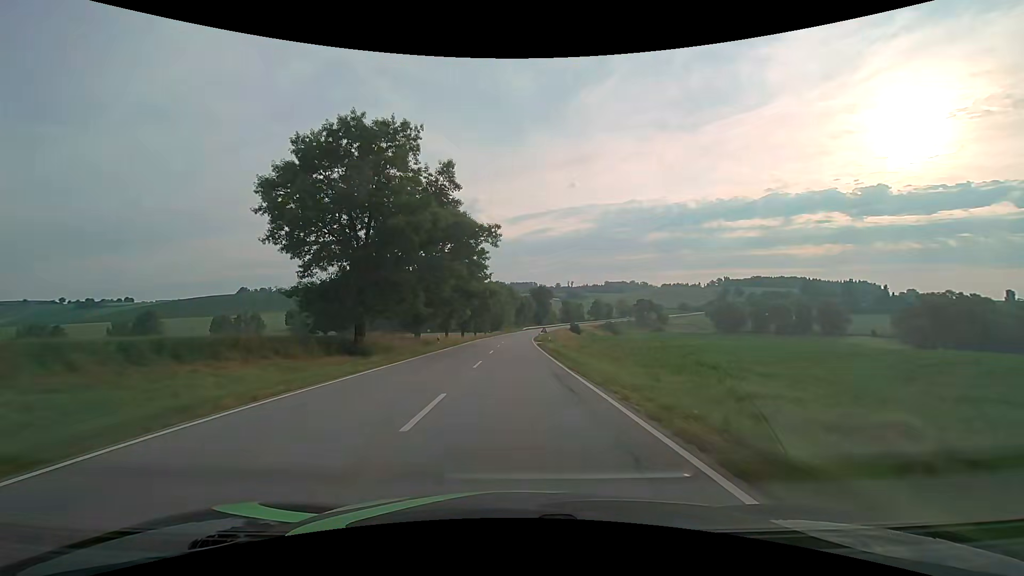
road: secondary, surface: asphalt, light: Day
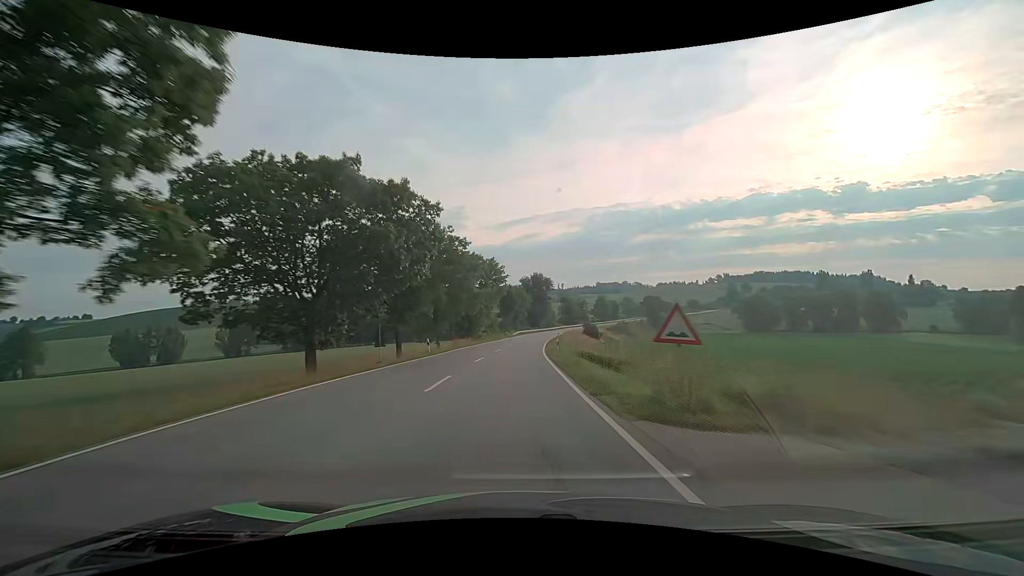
(+0.2, +56.0) m; +1°
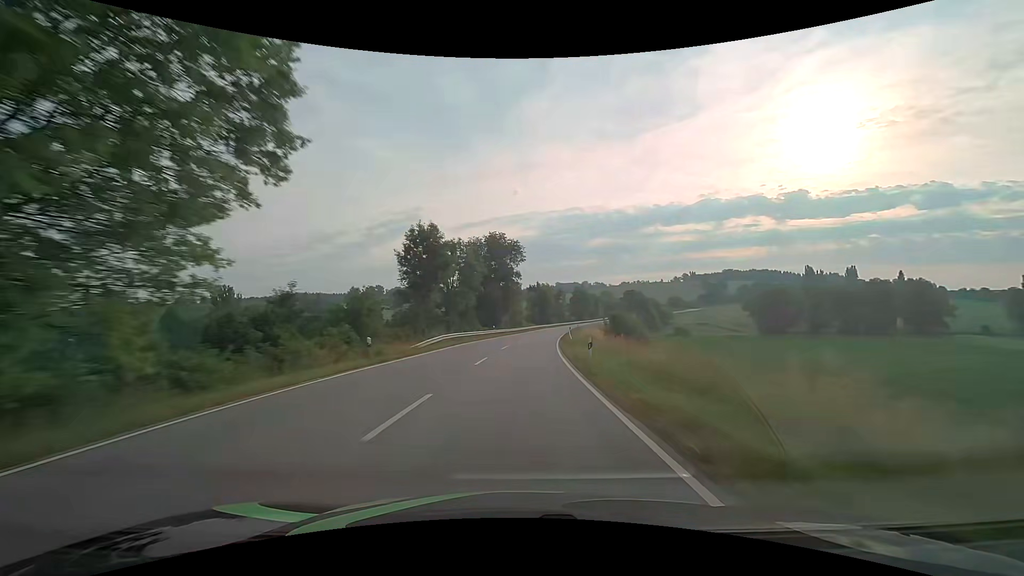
(+1.9, +65.9) m; +5°
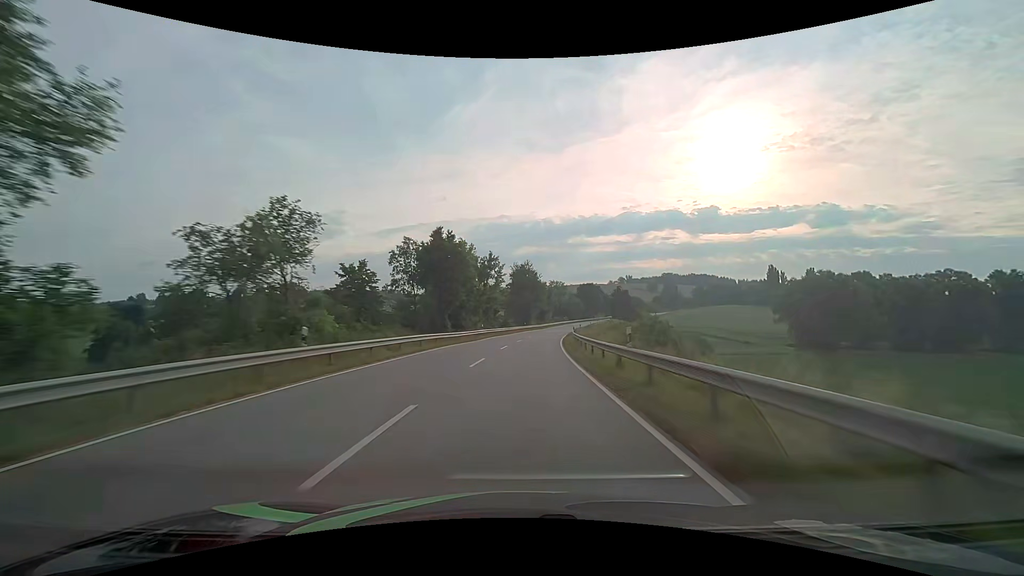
(+6.7, +85.1) m; +9°
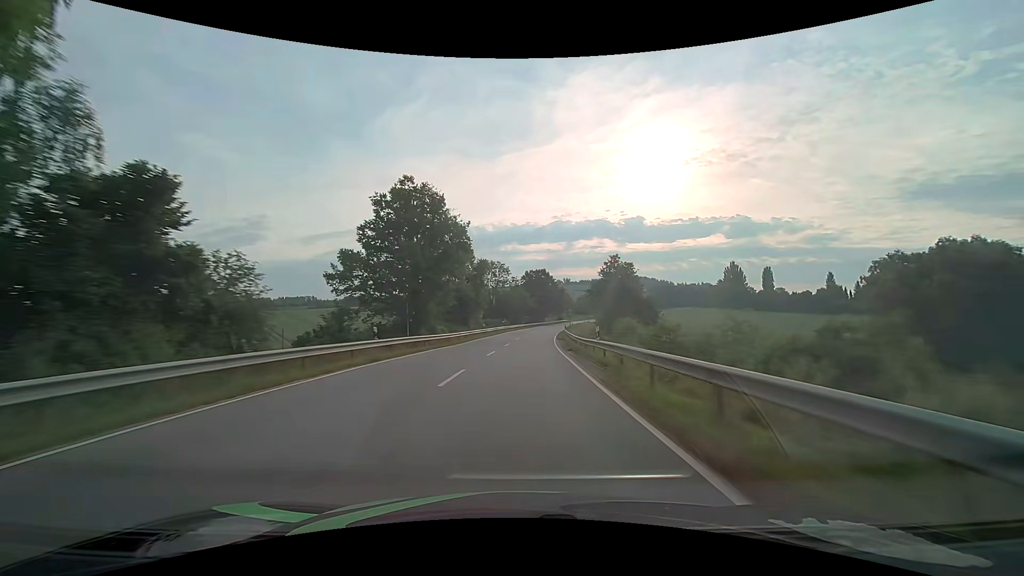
(+4.1, +64.5) m; +8°
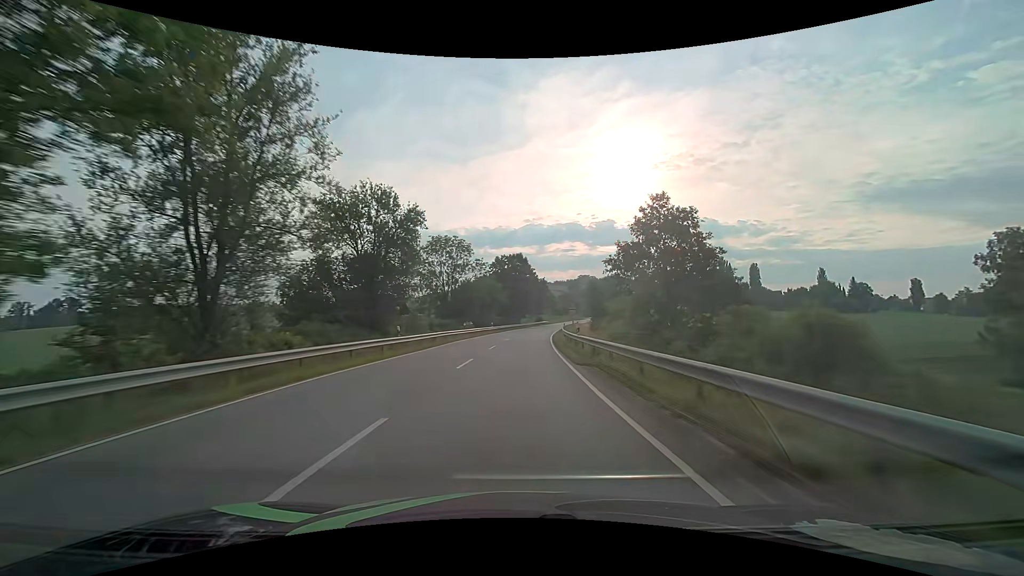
(+0.9, +31.3) m; +3°
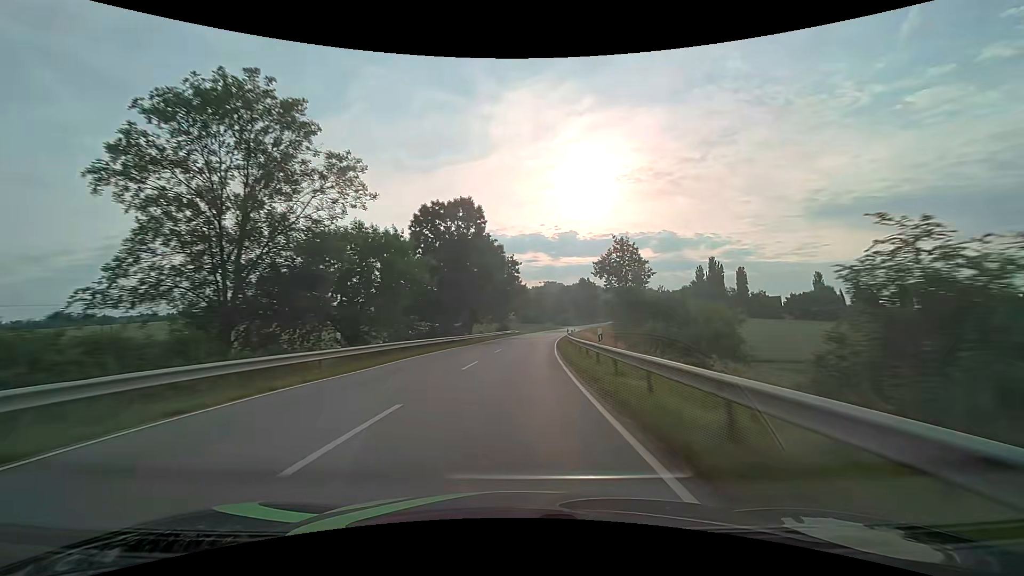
(+1.7, +46.5) m; +4°
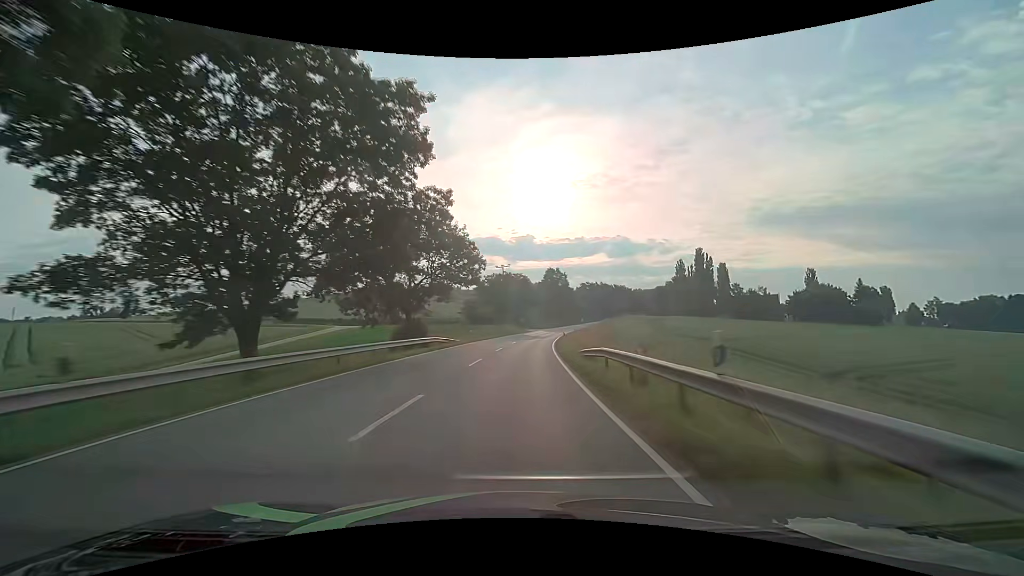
(+1.9, +46.2) m; +5°
(0, +10) (0, +20) (+1, +30) (+1, +40) (+2, +50) (+3, +60) (+4, +70) (+6, +80) (+7, +90) (+9, +99) m
